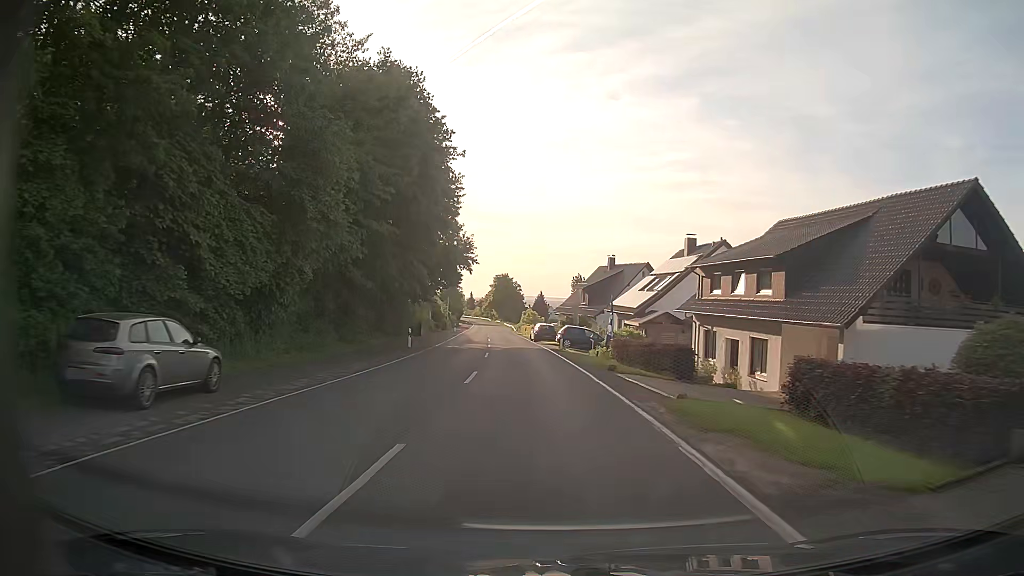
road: secondary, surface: asphalt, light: Day
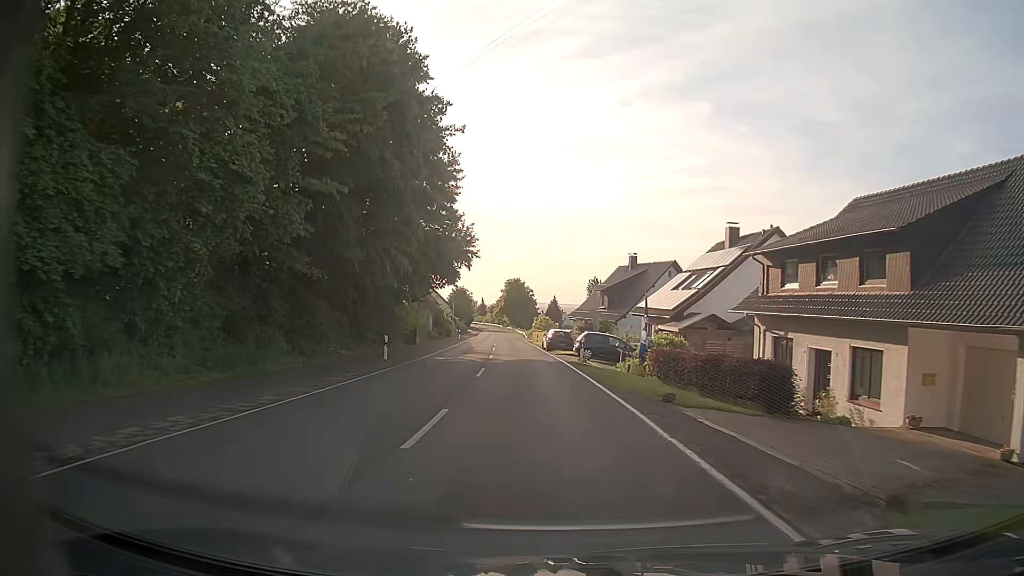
(-0.1, +8.2) m; -1°
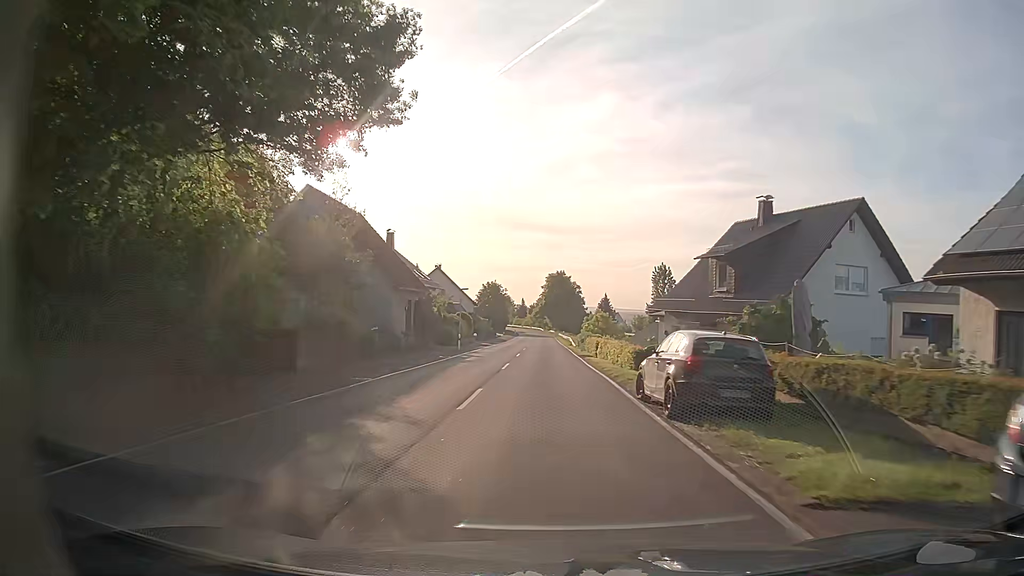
(-1.3, +32.4) m; -4°
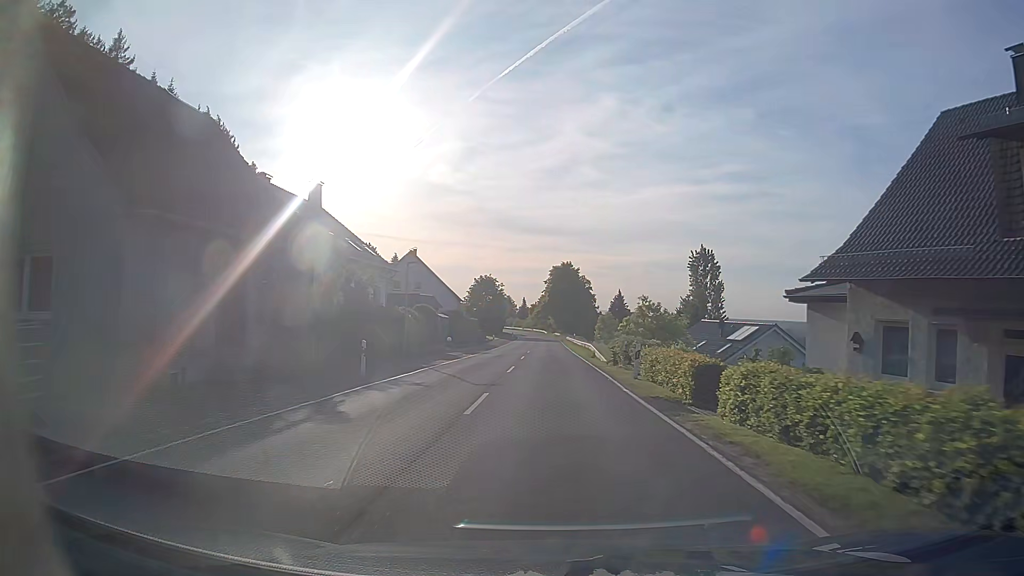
(-0.3, +24.6) m; 0°
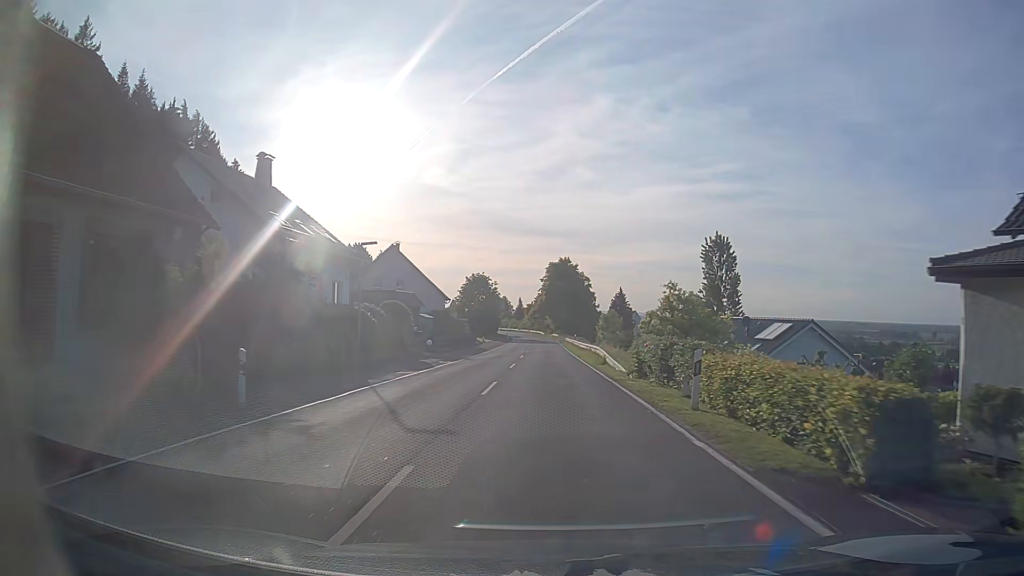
(0.0, +8.3) m; 0°
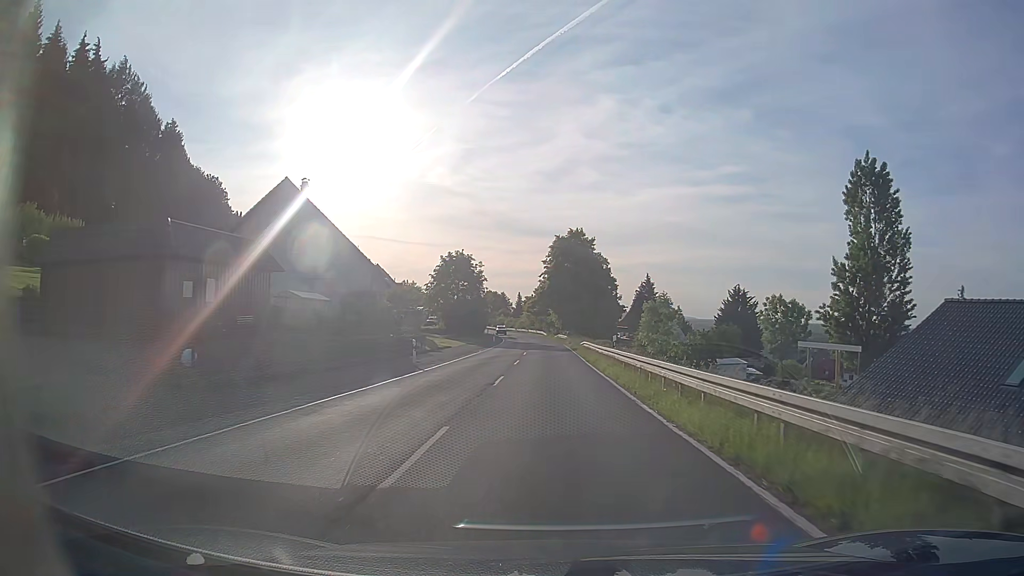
(0.0, +33.4) m; 0°
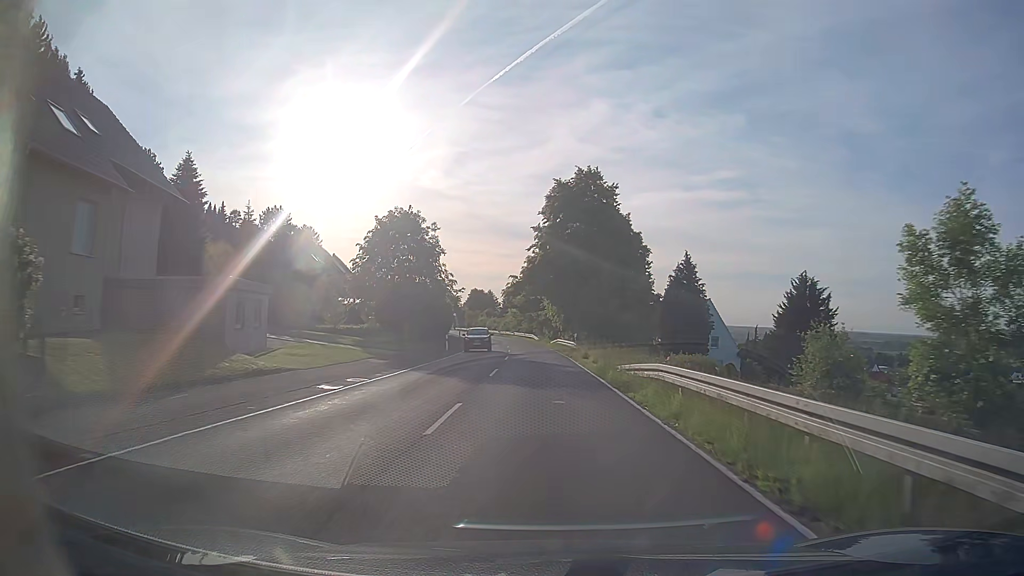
(+0.1, +33.1) m; +1°
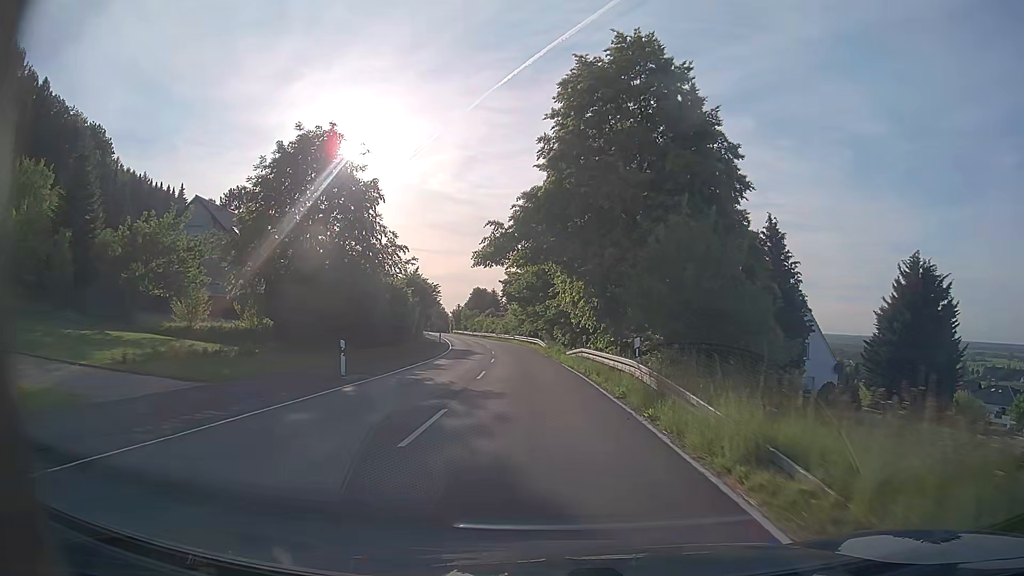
(-0.2, +25.2) m; -1°
(0, +10) (0, +20) (-1, +30) (-1, +40) (-2, +50) (-3, +60) (-5, +70) (-7, +80) (-8, +89) (-10, +99) m
